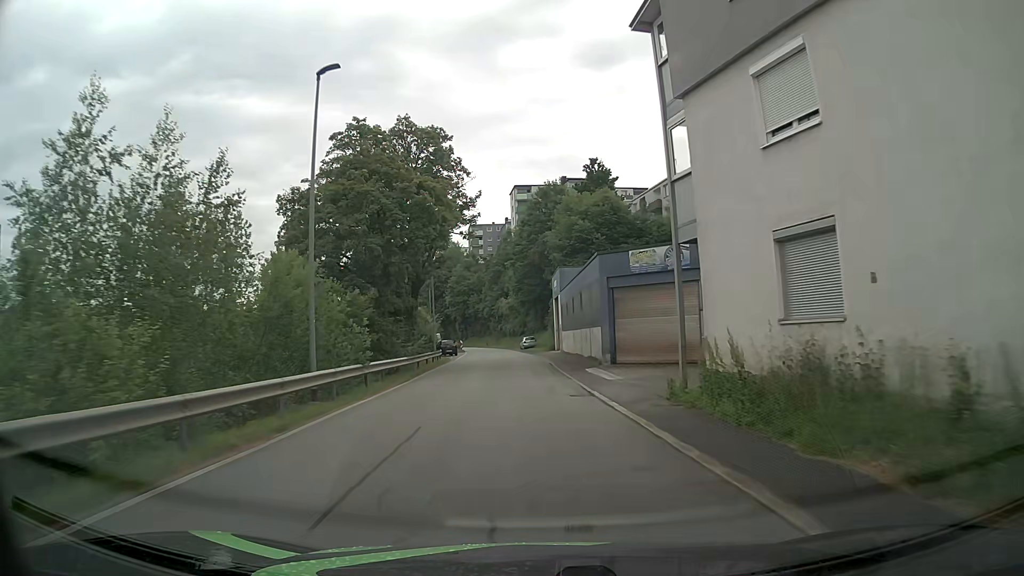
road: residential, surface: asphalt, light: Day
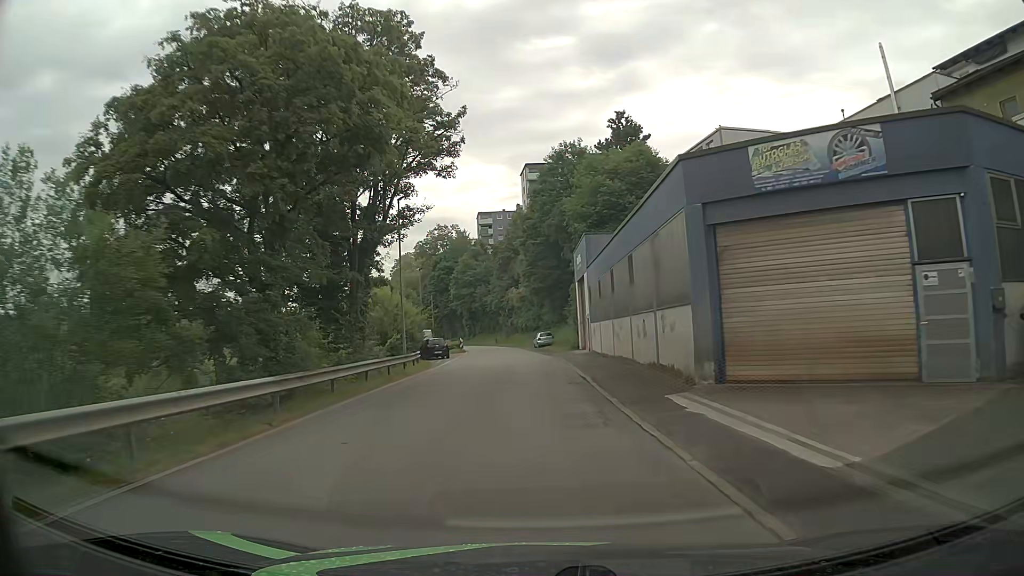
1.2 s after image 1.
(-0.2, +15.6) m; -1°
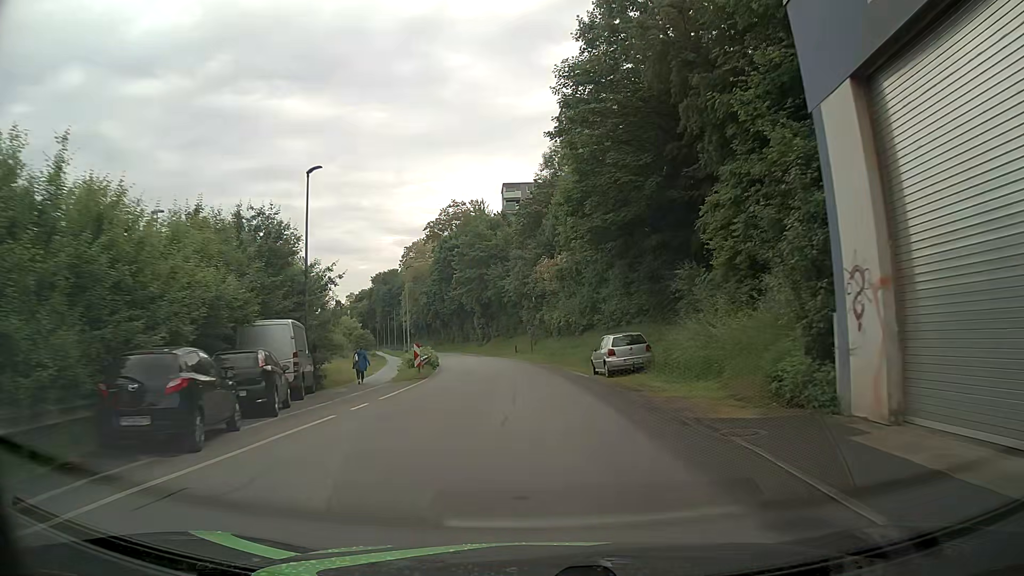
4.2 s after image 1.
(-1.2, +38.7) m; -2°
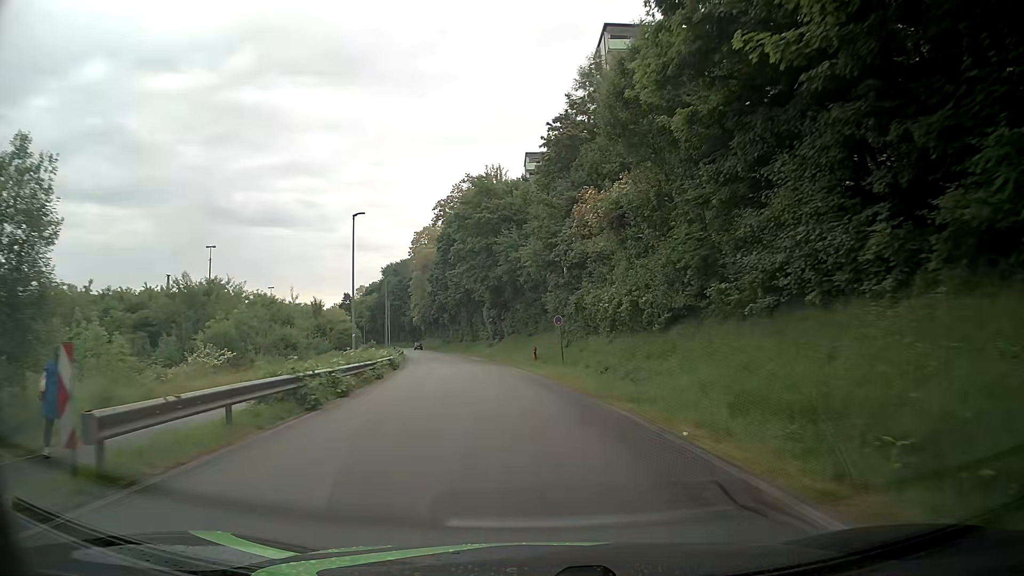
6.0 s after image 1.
(-0.6, +22.9) m; -3°
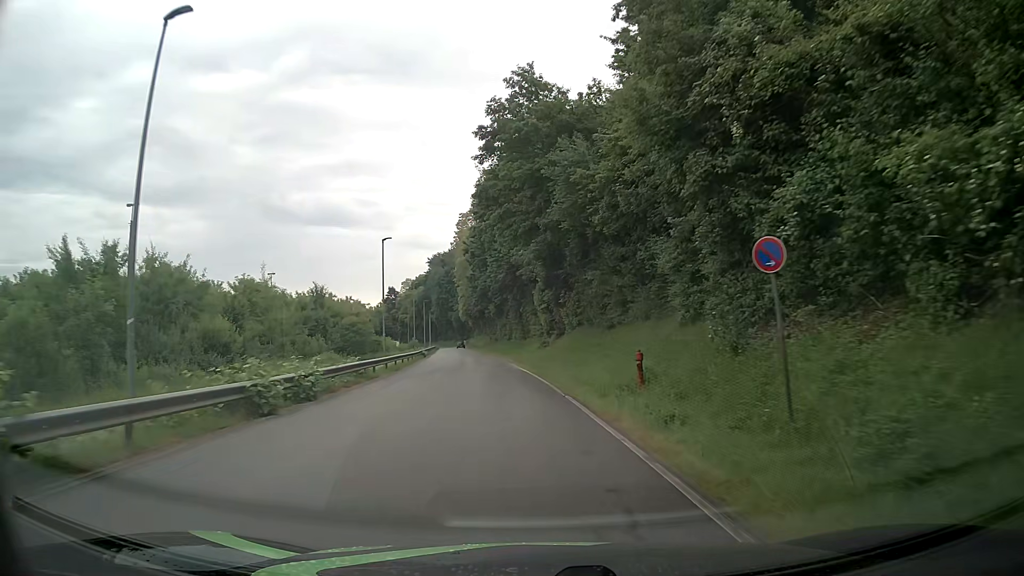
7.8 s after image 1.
(-0.9, +22.7) m; -5°
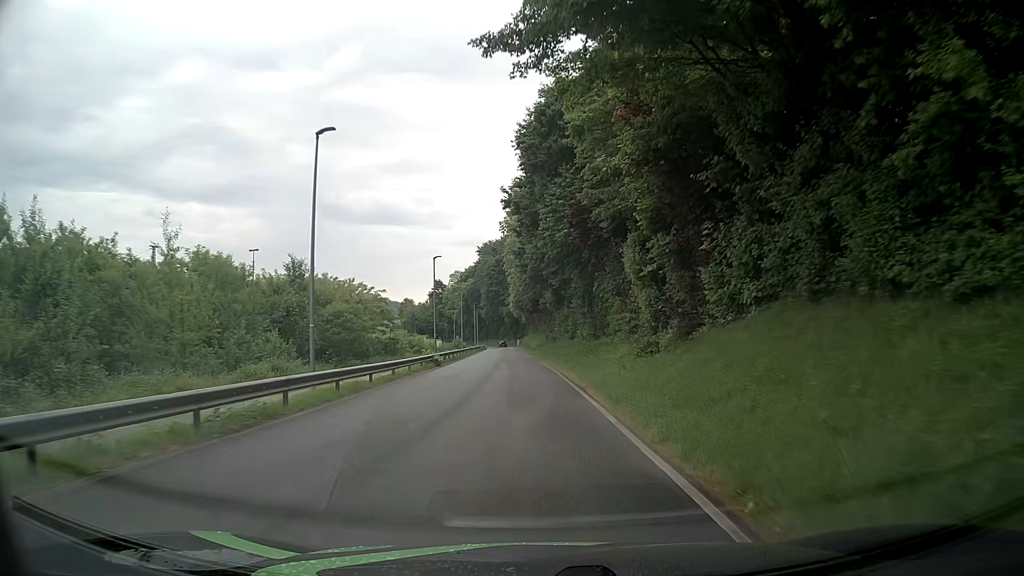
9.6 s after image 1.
(-1.3, +22.8) m; -5°
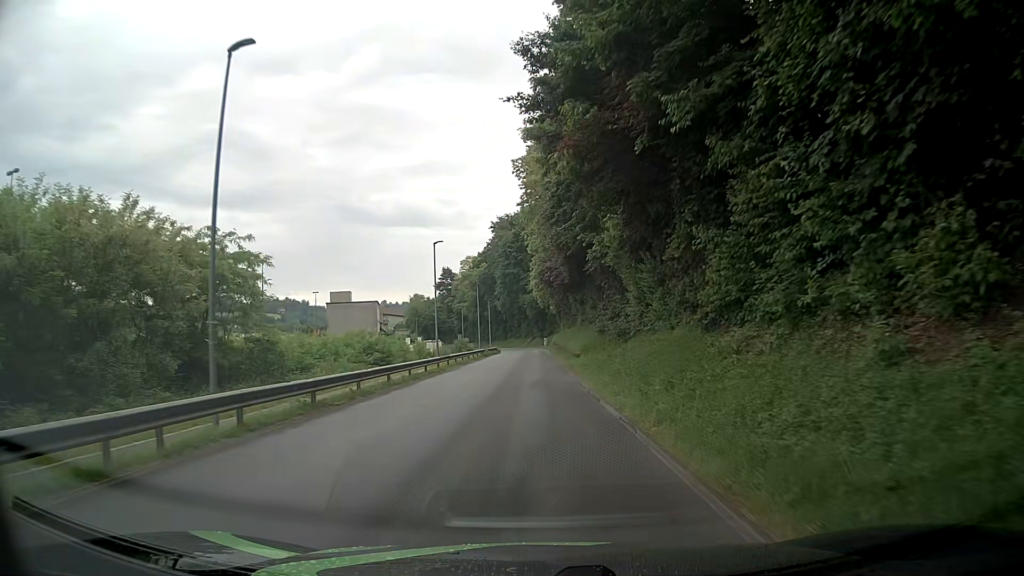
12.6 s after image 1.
(-0.9, +38.7) m; -2°
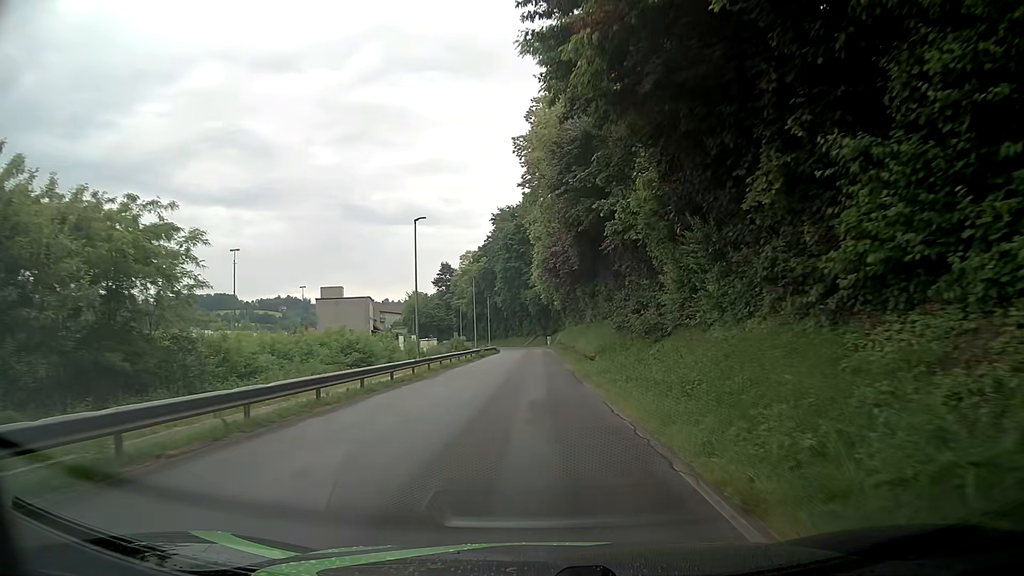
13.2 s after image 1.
(0.0, +7.9) m; 0°
(0, +10) (0, +20) (0, +30) (0, +40) (0, +50) (0, +60) (0, +70) (0, +80) (0, +90) (-1, +100) m
